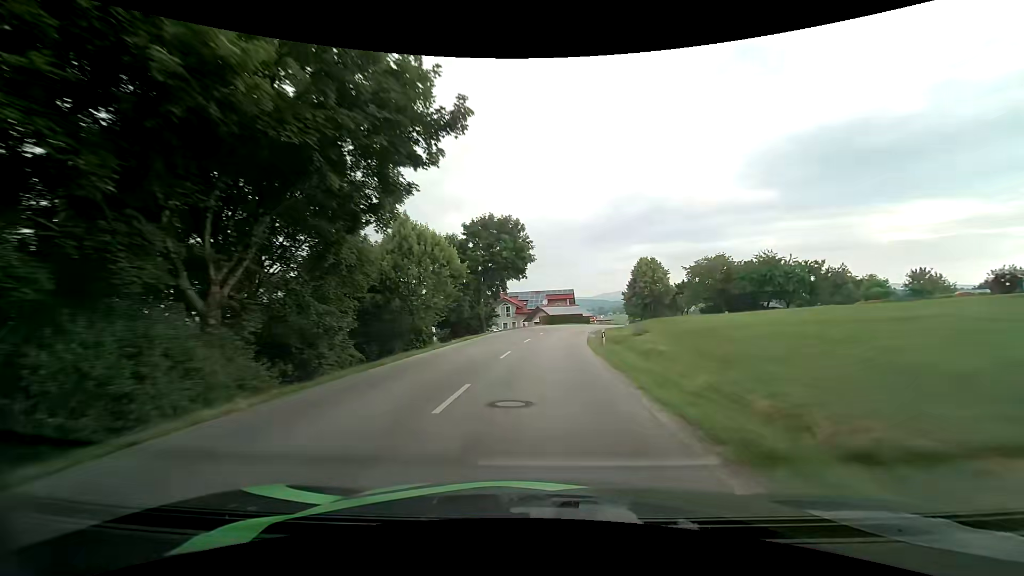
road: tertiary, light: Day
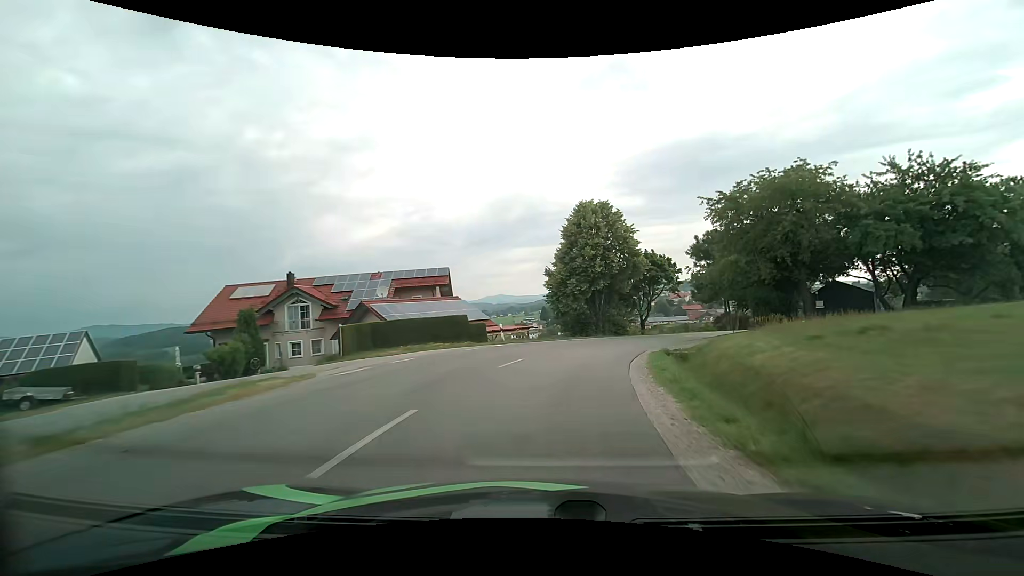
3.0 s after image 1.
(+3.7, +47.0) m; +13°
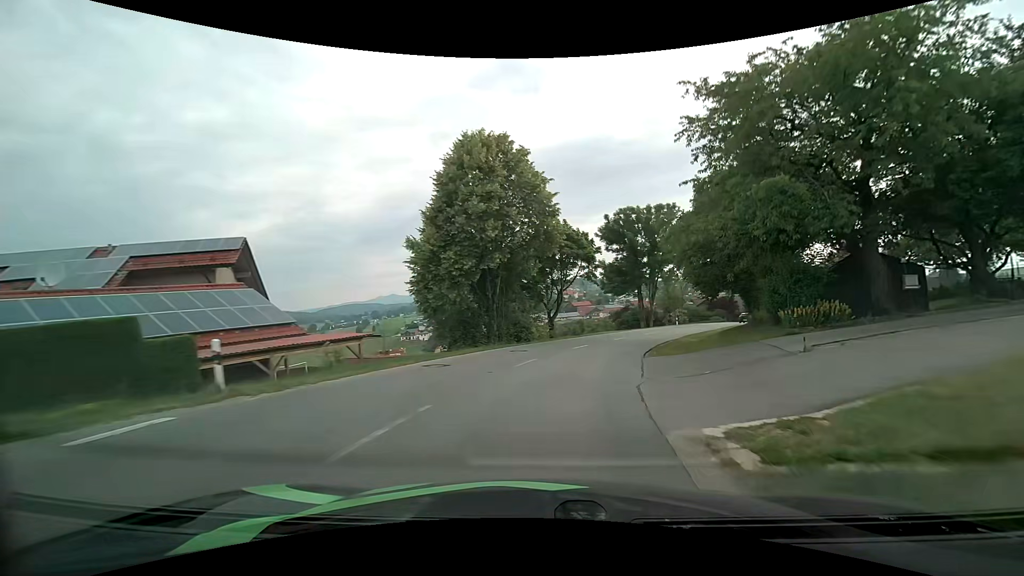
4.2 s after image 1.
(+1.8, +16.9) m; +12°
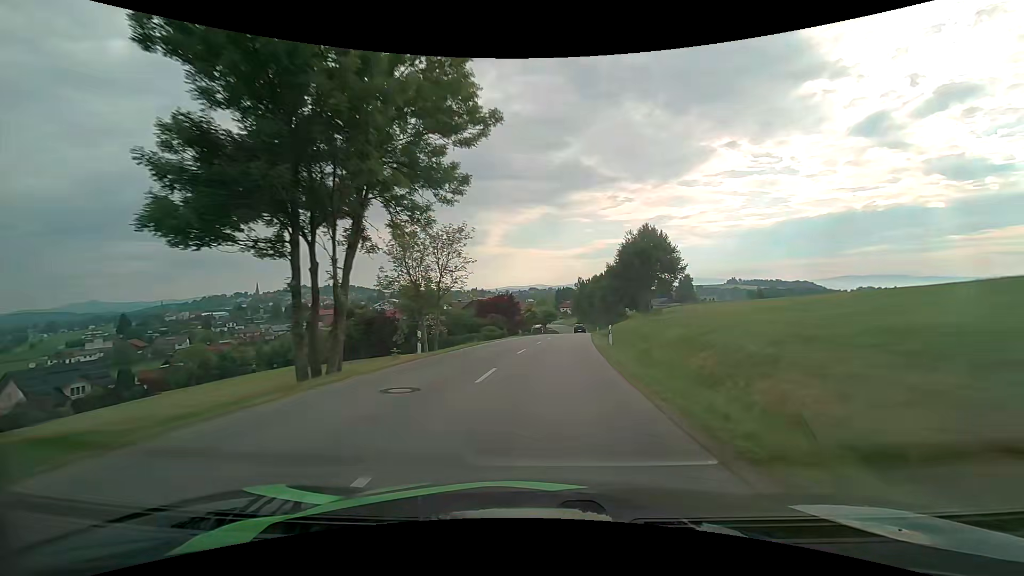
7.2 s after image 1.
(+12.3, +46.2) m; +27°
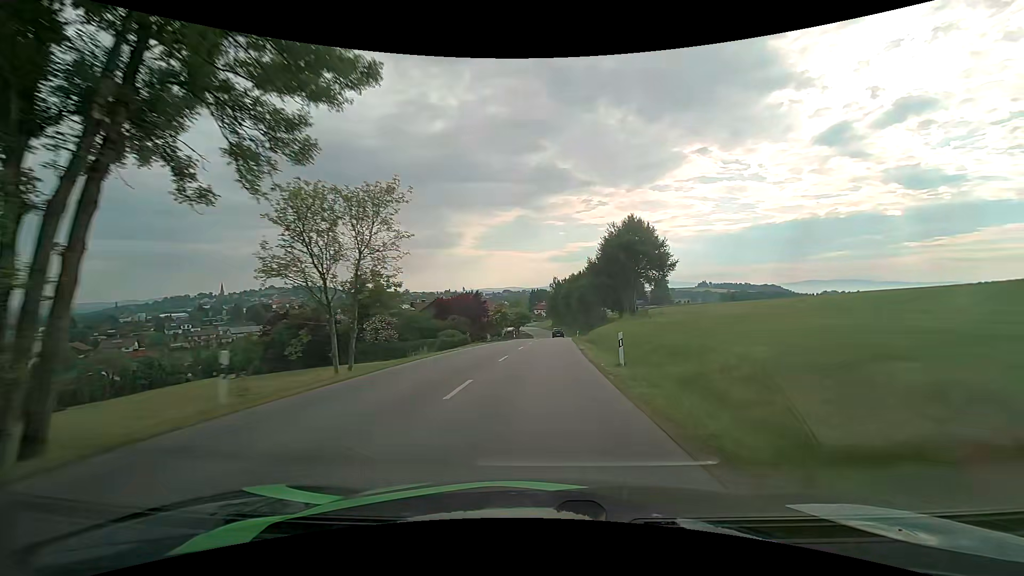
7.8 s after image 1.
(+0.3, +10.8) m; +3°
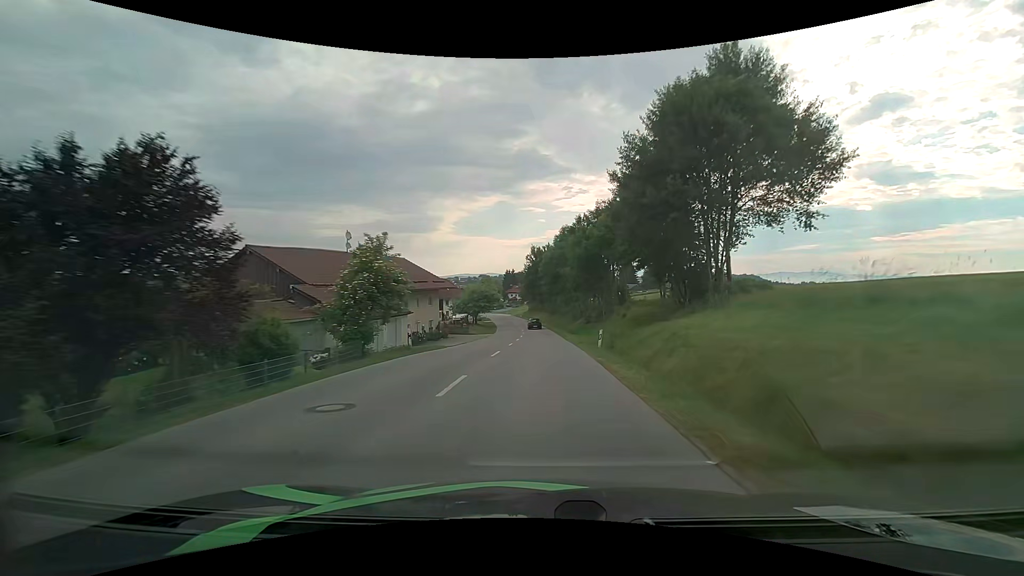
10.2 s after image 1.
(+1.6, +45.7) m; +3°
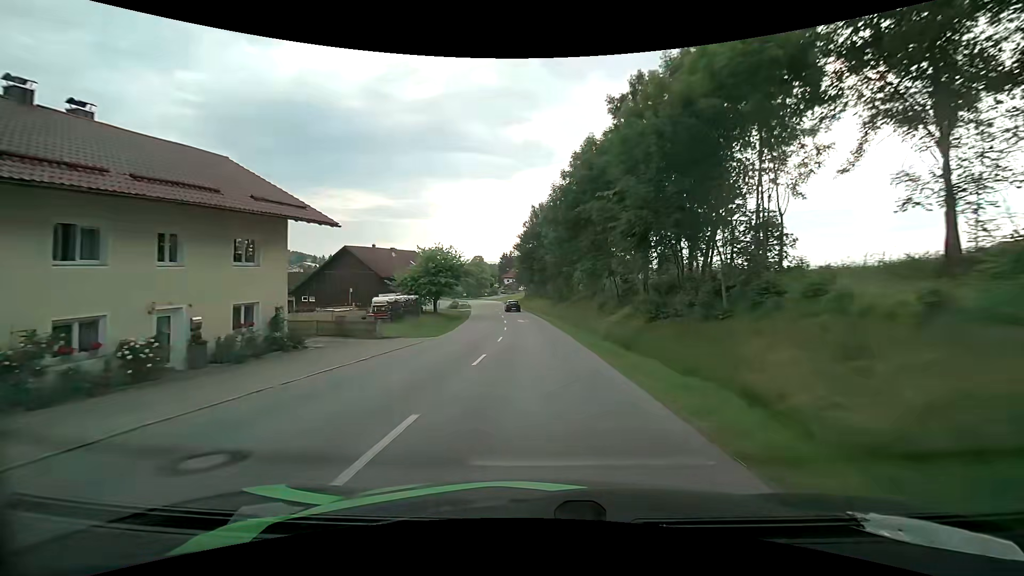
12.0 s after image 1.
(0.0, +32.0) m; 0°
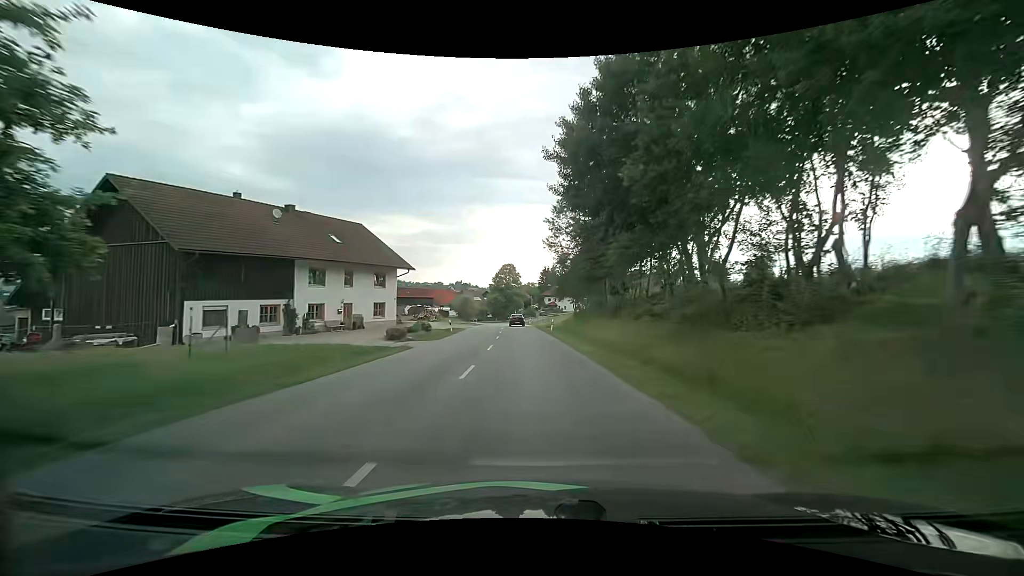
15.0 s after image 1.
(-1.4, +47.6) m; -5°
(0, +10) (0, +20) (-1, +30) (-1, +40) (-2, +50) (-3, +60) (-3, +70) (-4, +80) (-5, +90) (-7, +100) m
